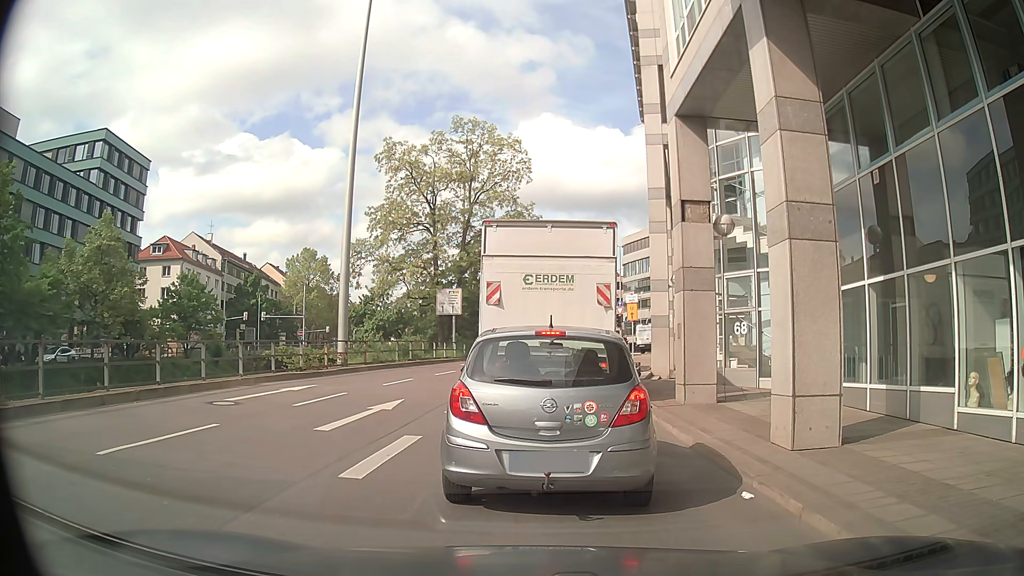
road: primary_link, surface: asphalt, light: Day
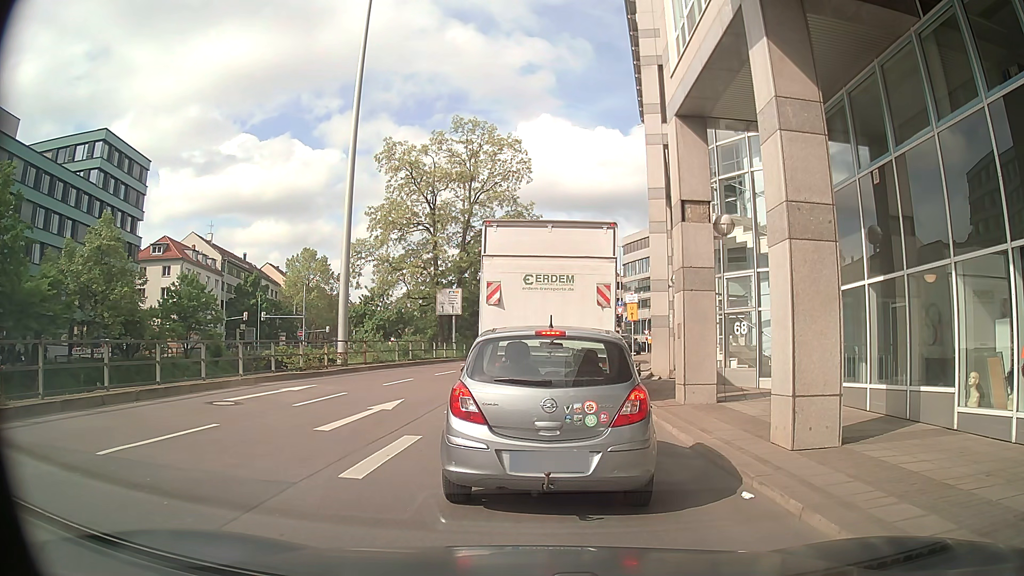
(0.0, 0.0) m; 0°
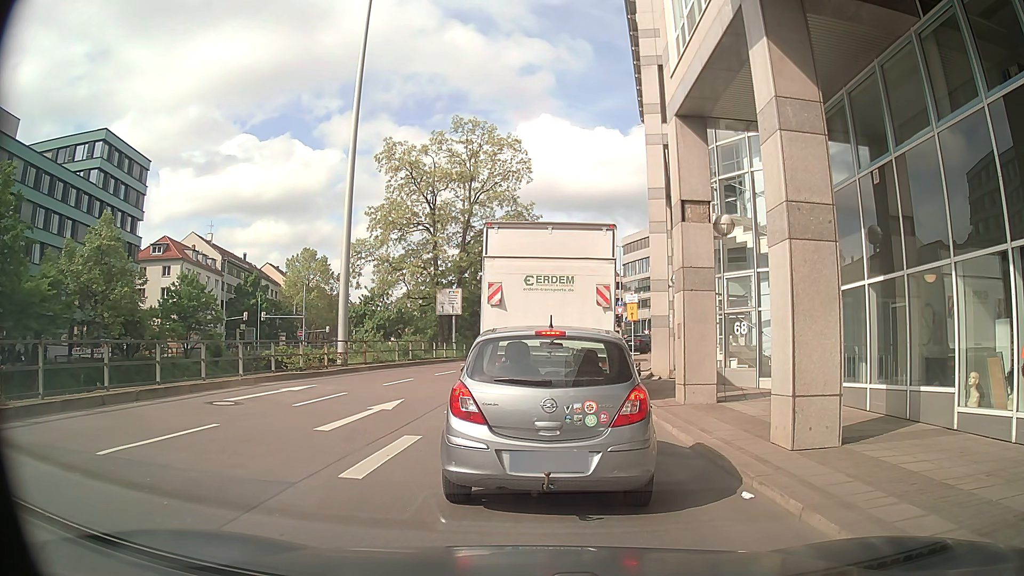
(0.0, 0.0) m; 0°
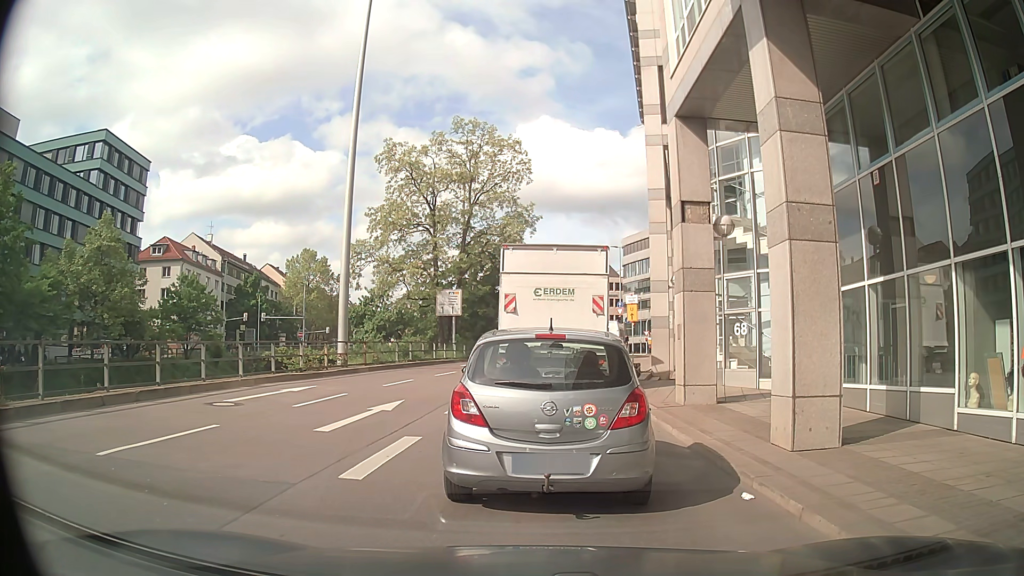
(0.0, 0.0) m; 0°
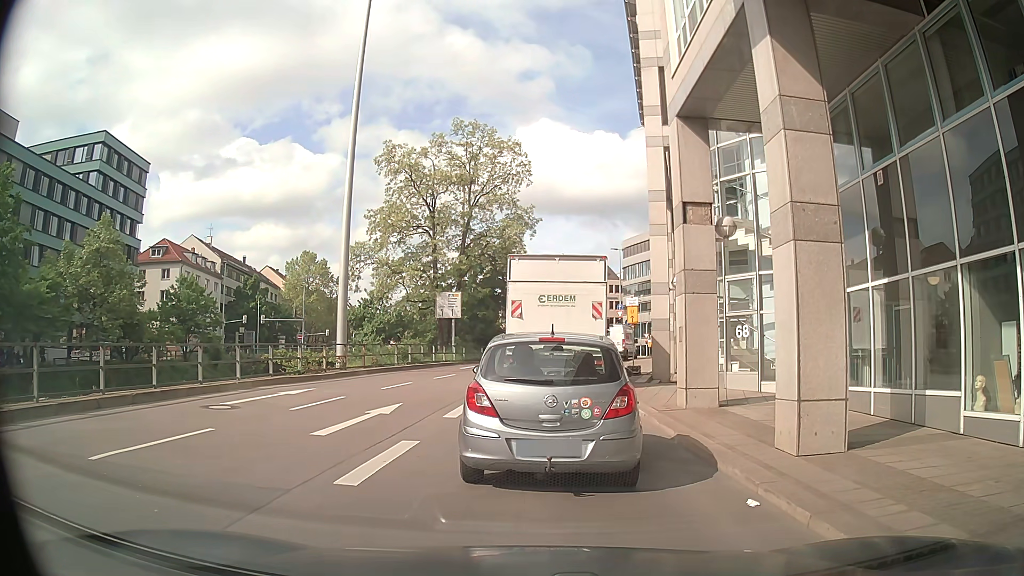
(0.0, +0.2) m; 0°
